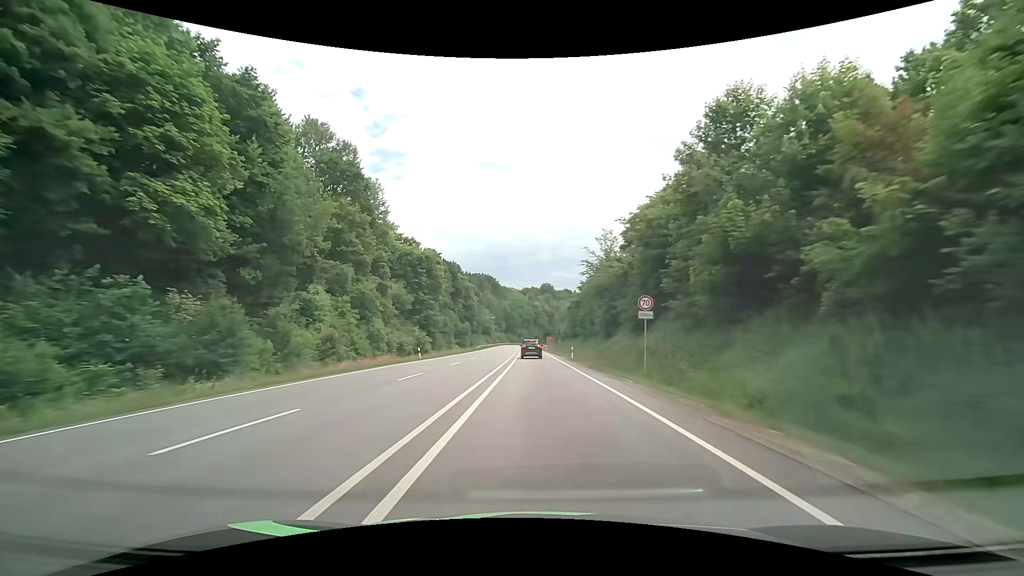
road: primary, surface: asphalt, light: Day
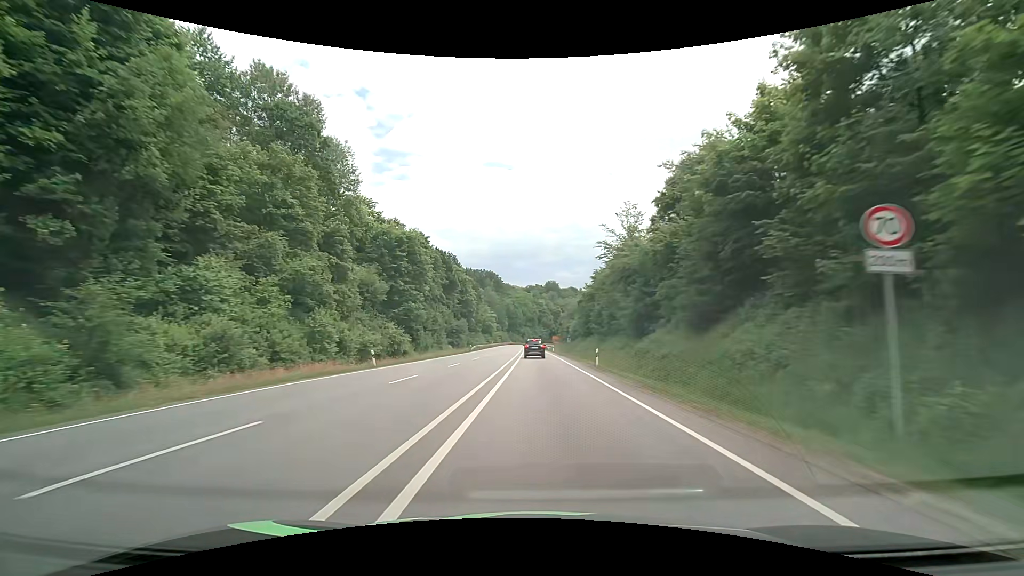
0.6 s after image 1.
(-0.1, +13.9) m; -1°
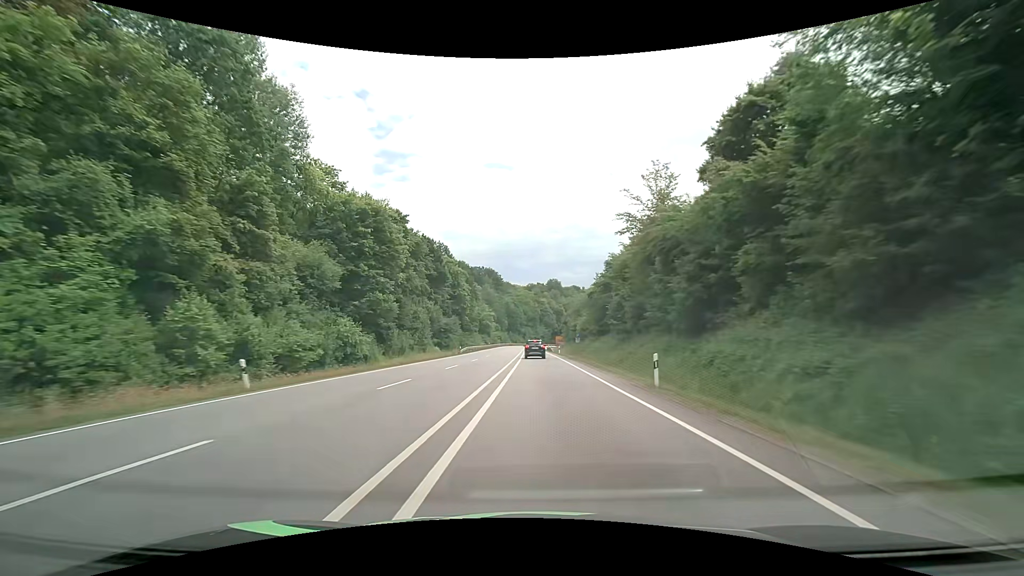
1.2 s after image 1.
(0.0, +13.6) m; 0°
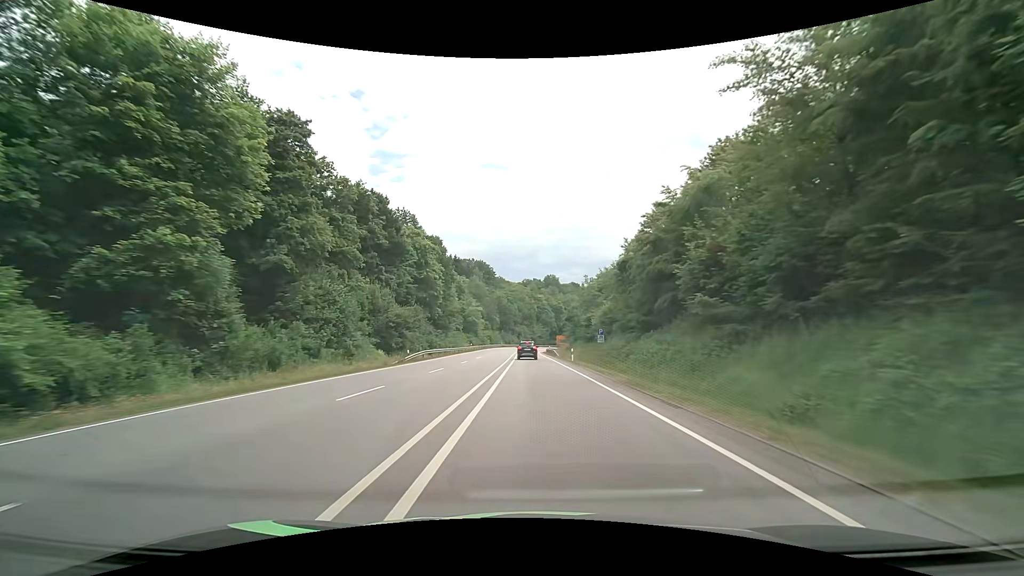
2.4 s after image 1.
(0.0, +26.9) m; 0°
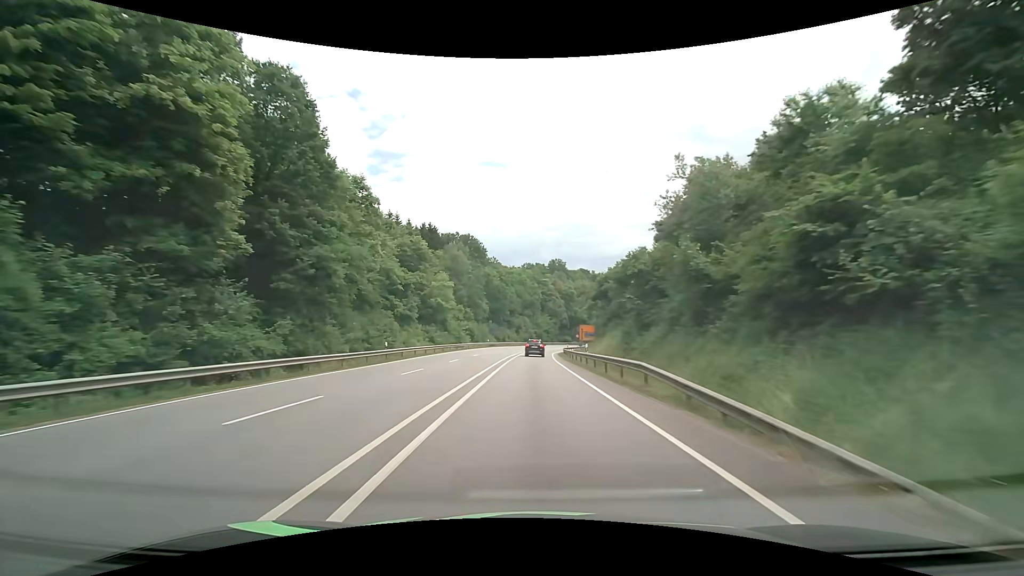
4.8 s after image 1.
(-0.2, +52.4) m; 0°
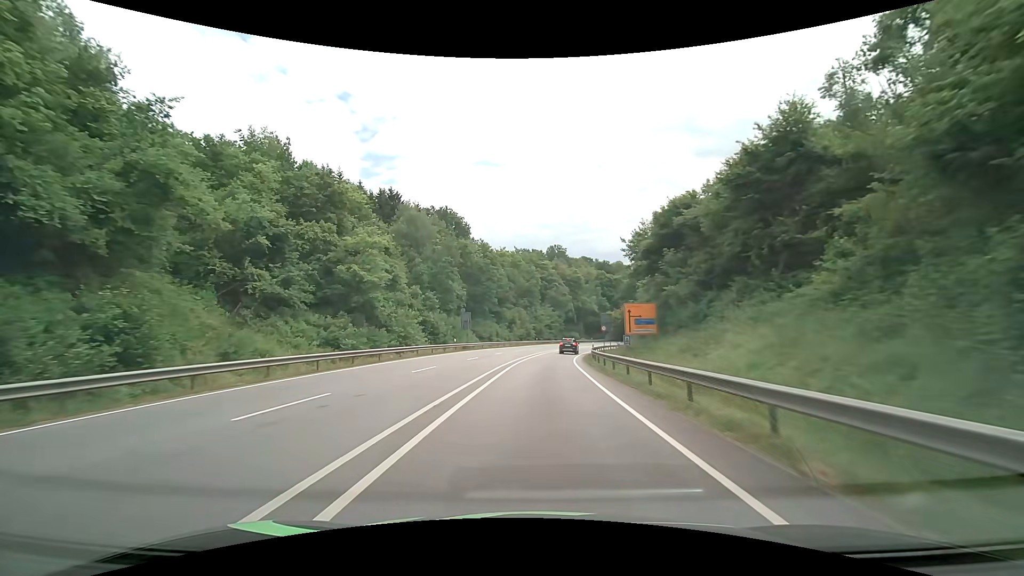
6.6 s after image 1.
(-0.1, +35.8) m; 0°
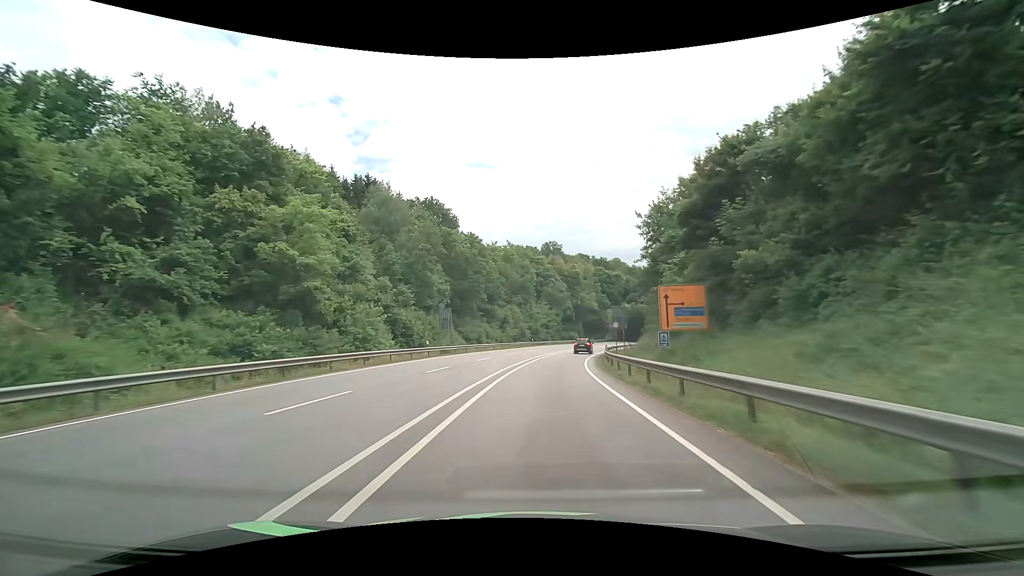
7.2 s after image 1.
(0.0, +11.1) m; 0°
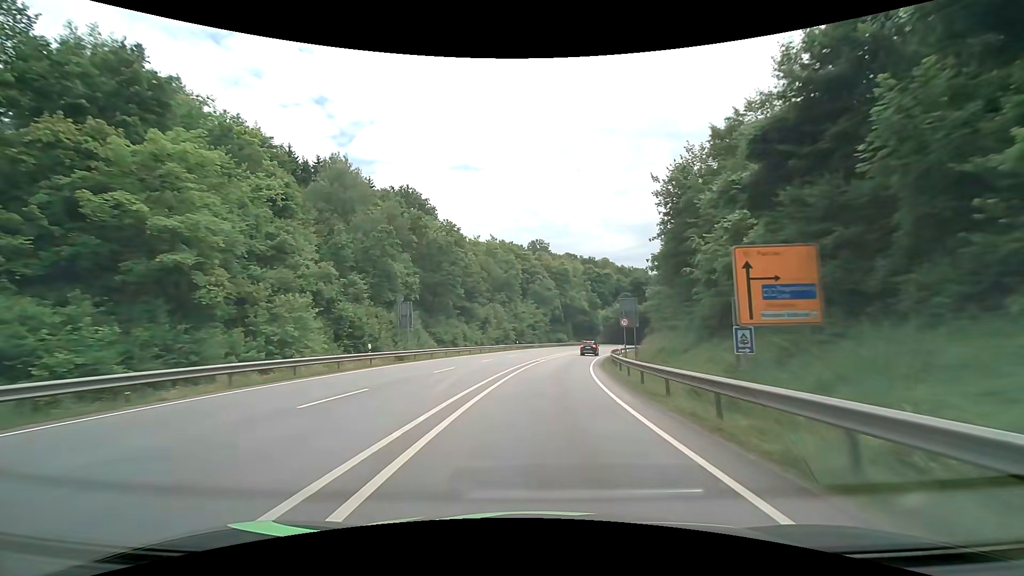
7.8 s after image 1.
(+0.1, +10.8) m; +1°
(0, +10) (+1, +20) (+2, +30) (+3, +40) (+5, +50) (+6, +60) (+9, +69) (+11, +79) (+14, +89) (+17, +98) m
